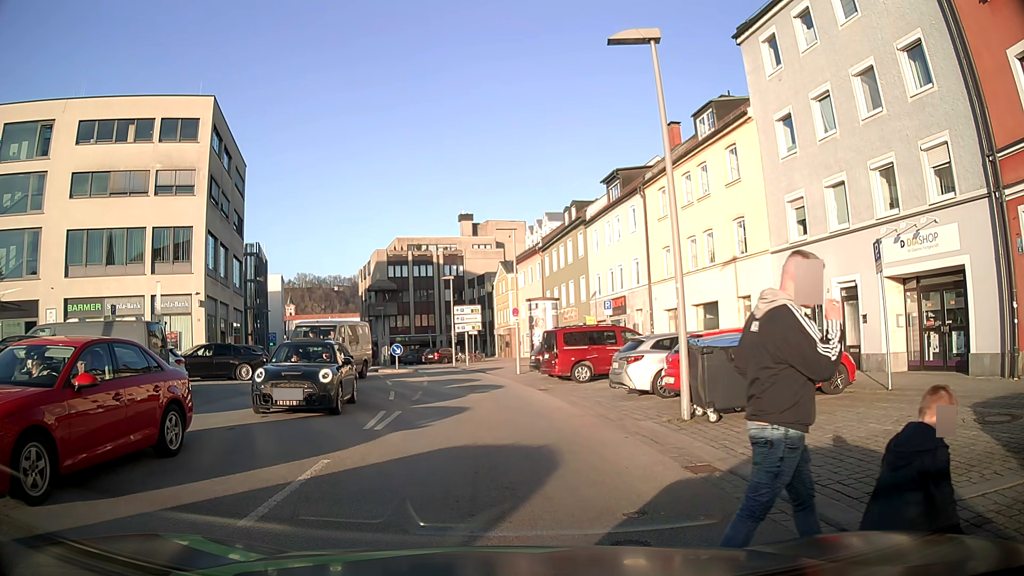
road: tertiary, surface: asphalt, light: Day
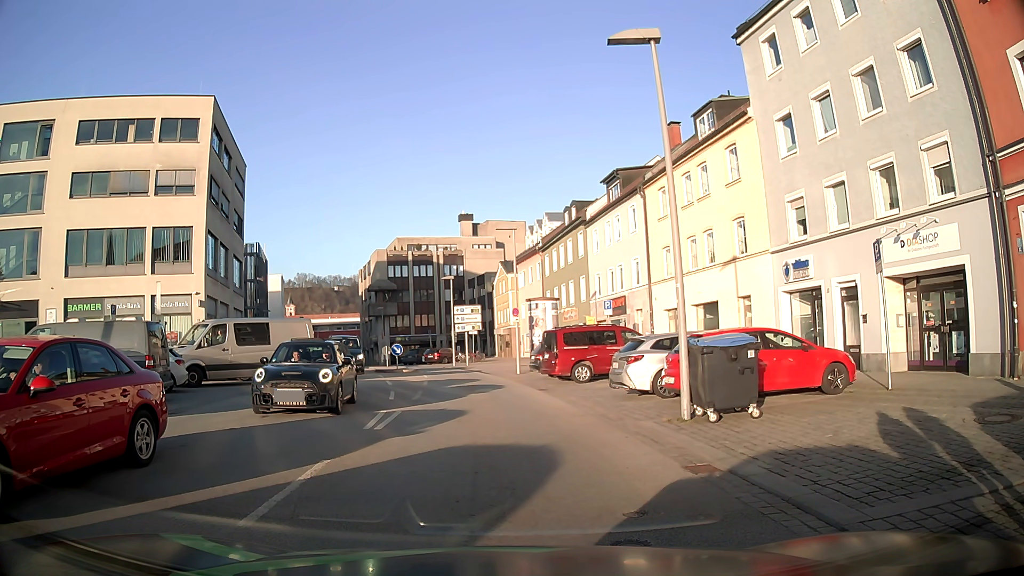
(0.0, 0.0) m; 0°
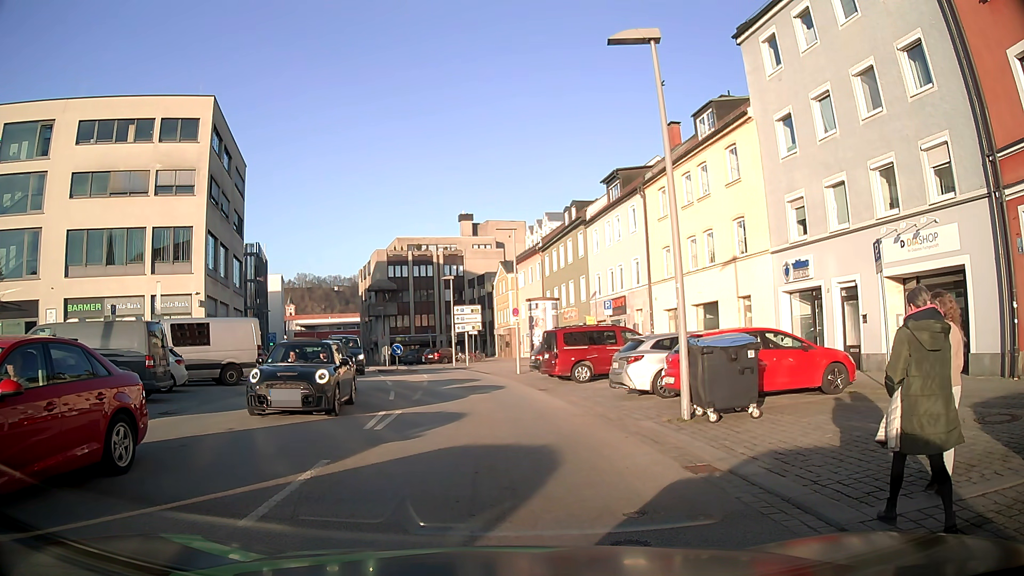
(0.0, 0.0) m; 0°
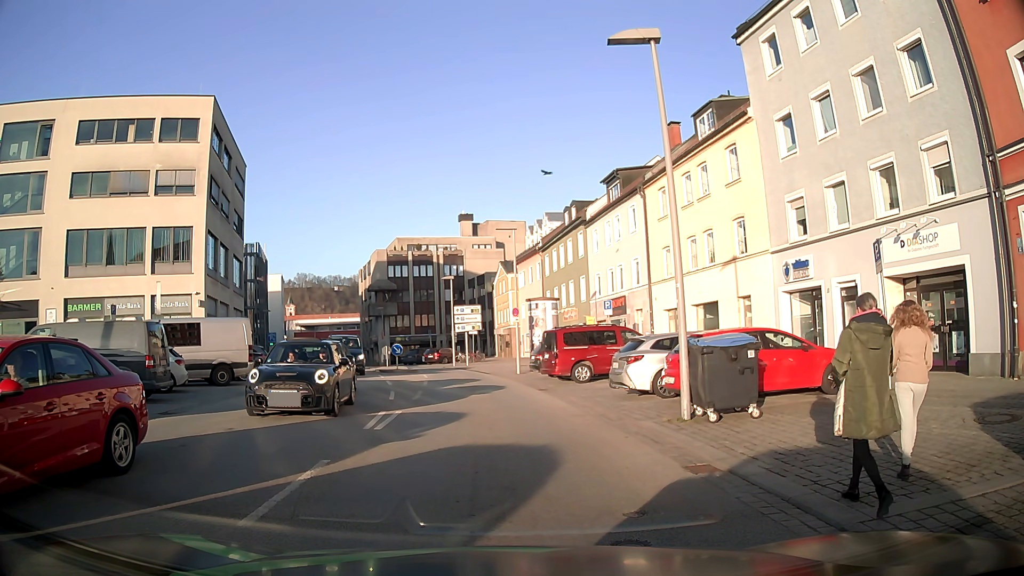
(0.0, 0.0) m; 0°
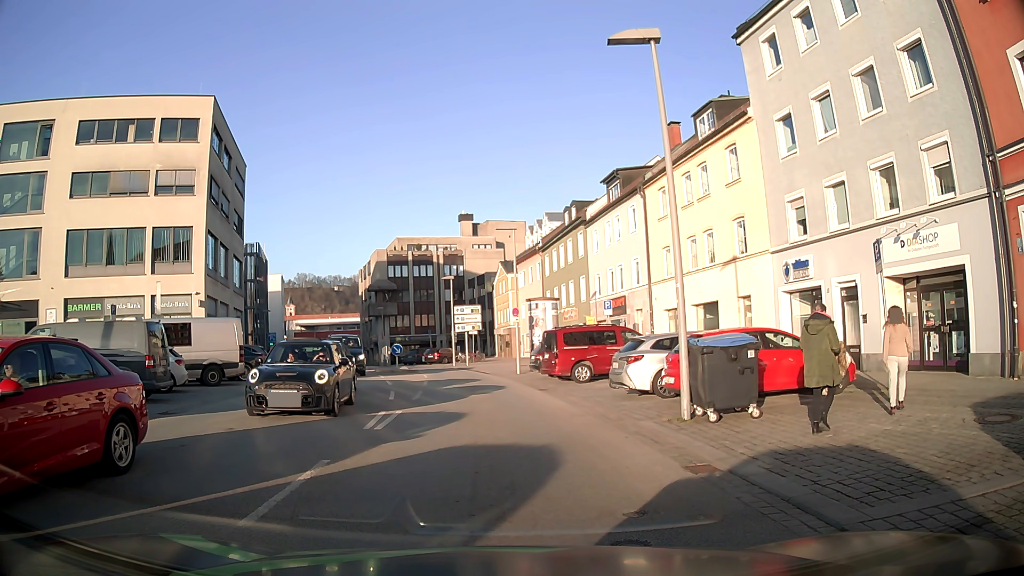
(0.0, 0.0) m; 0°
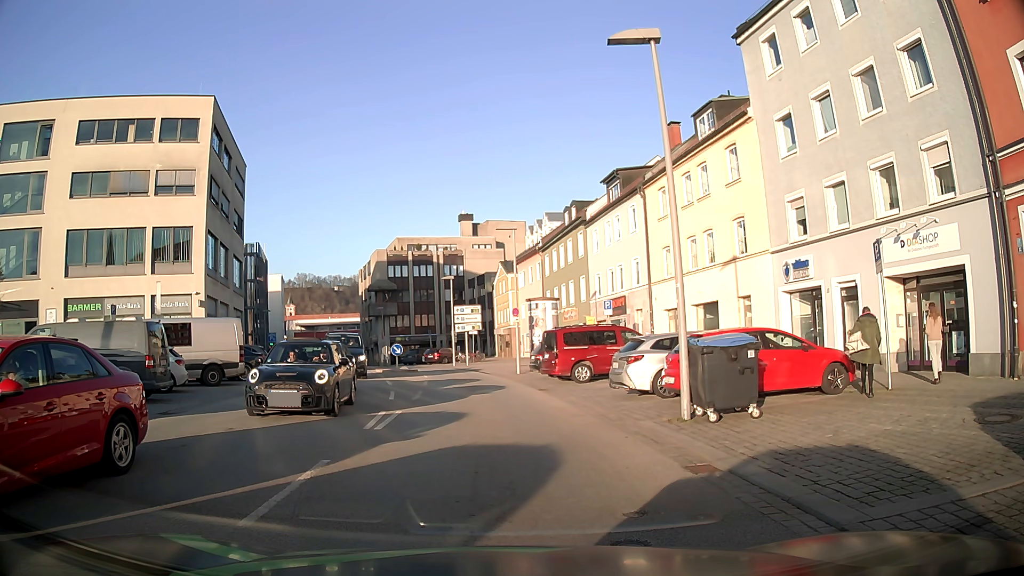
(0.0, 0.0) m; 0°
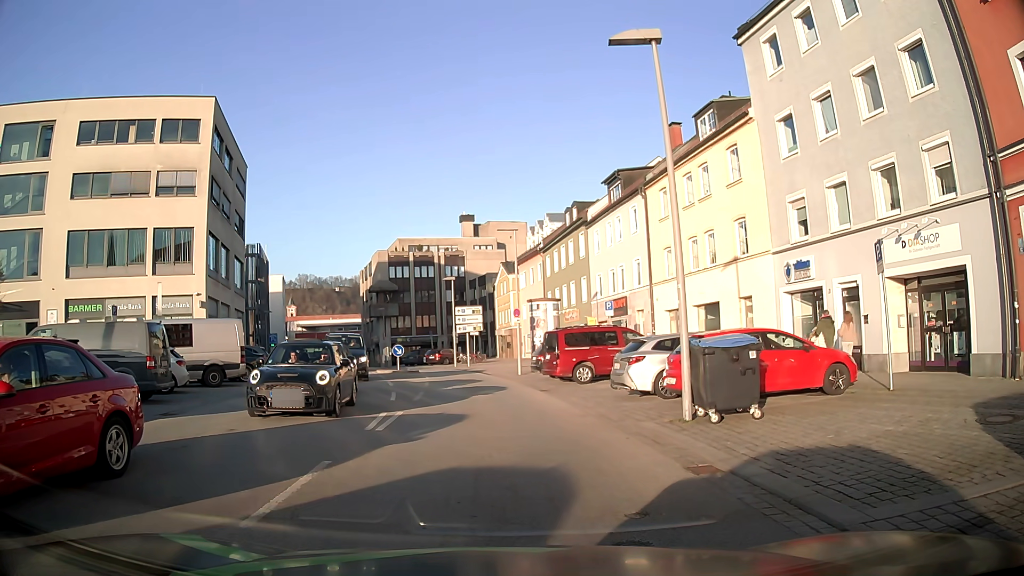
(0.0, 0.0) m; 0°
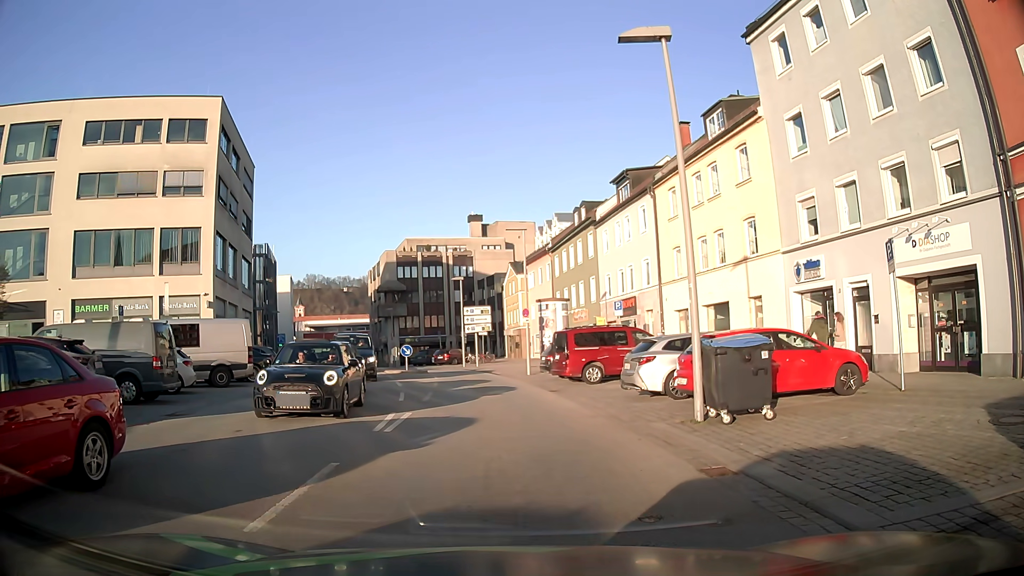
(0.0, +0.1) m; 0°
